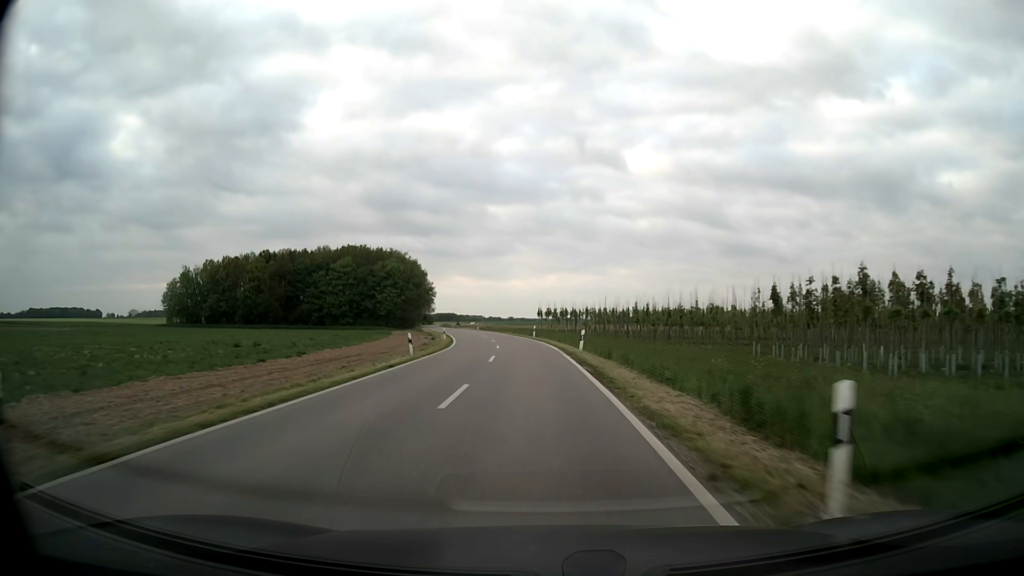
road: unclassified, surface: asphalt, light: Day
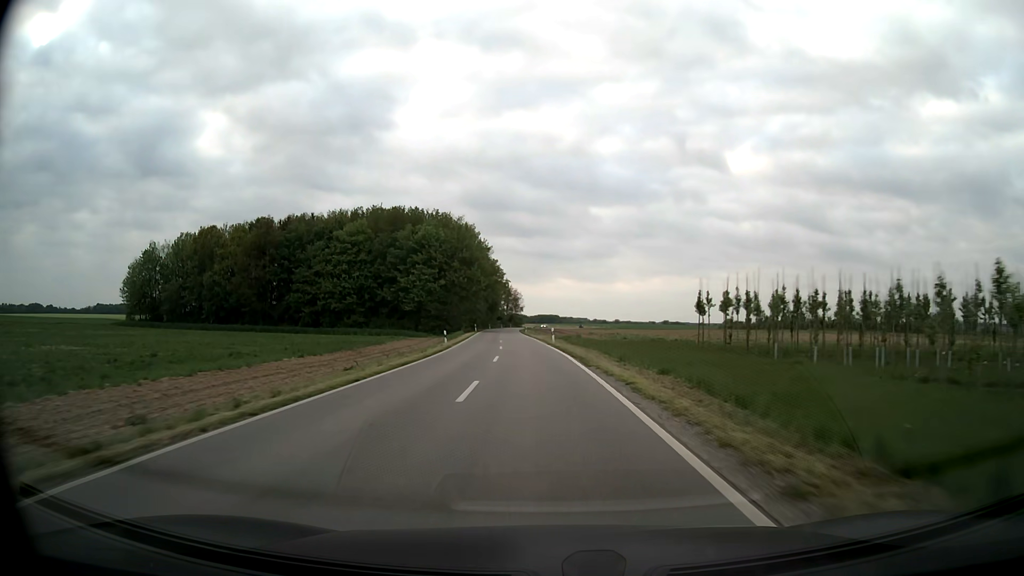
(-4.1, +60.0) m; -9°
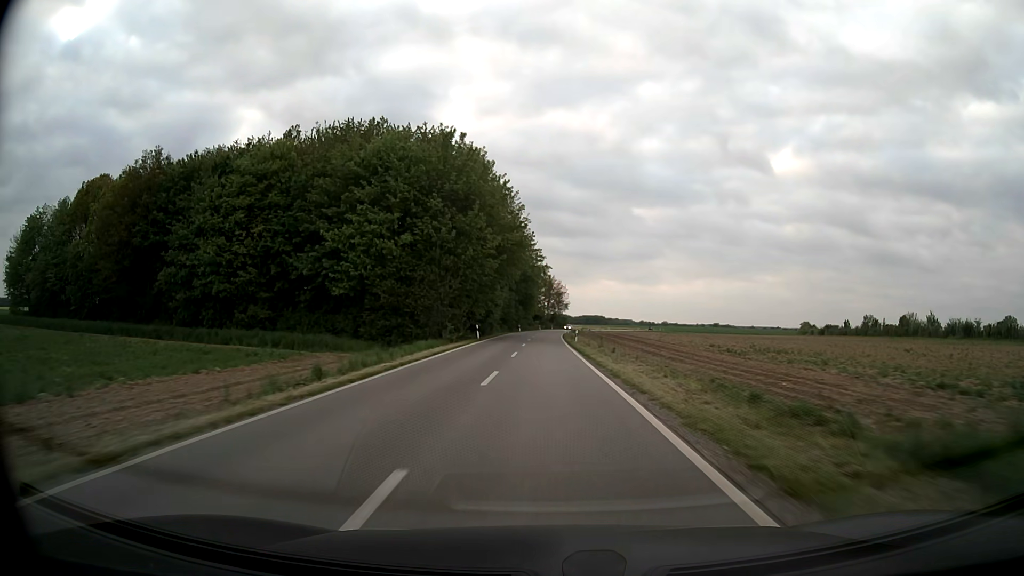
(-2.0, +45.9) m; -4°
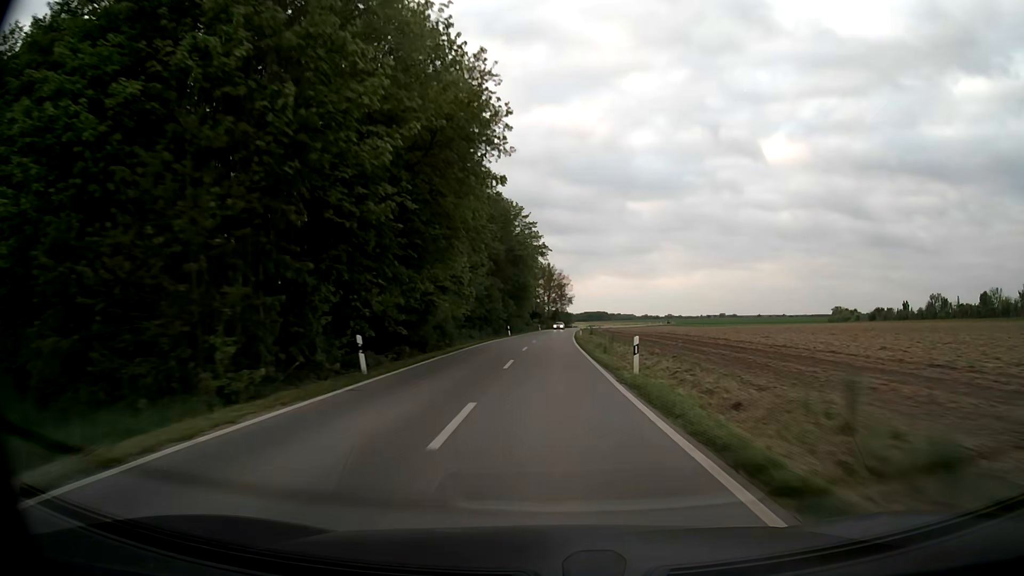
(-0.1, +31.1) m; 0°
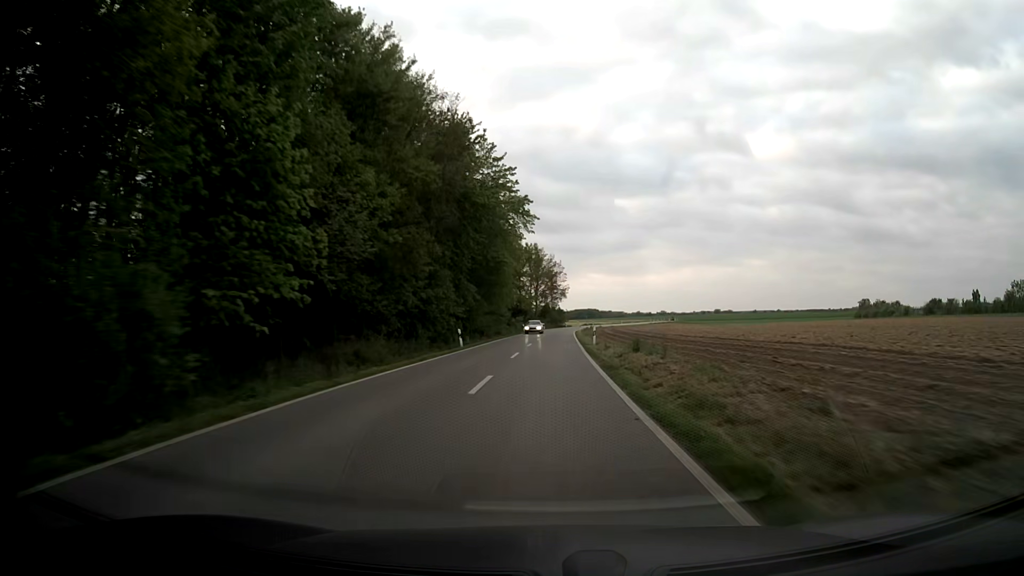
(+0.2, +31.2) m; +1°
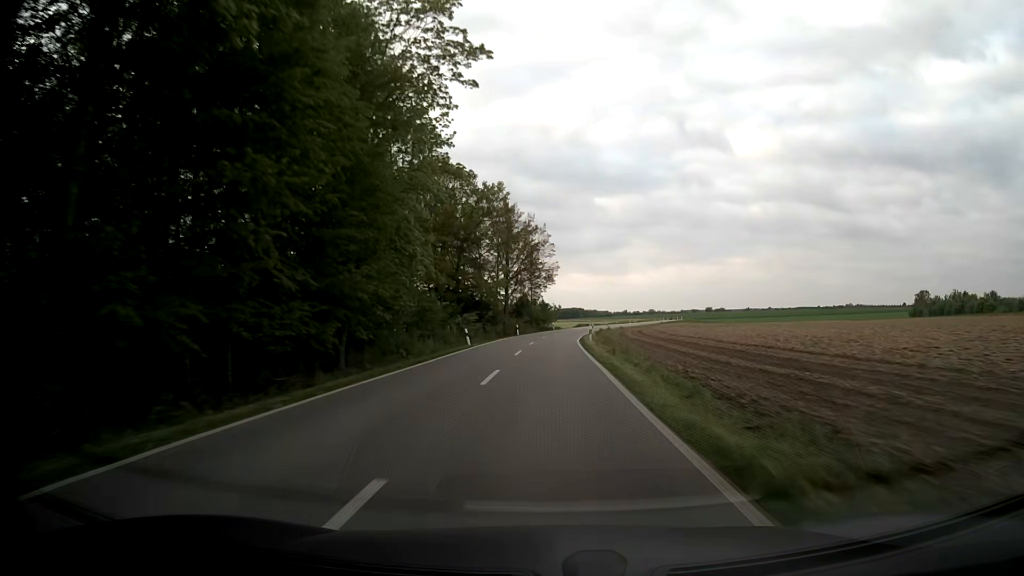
(+0.5, +46.8) m; +1°
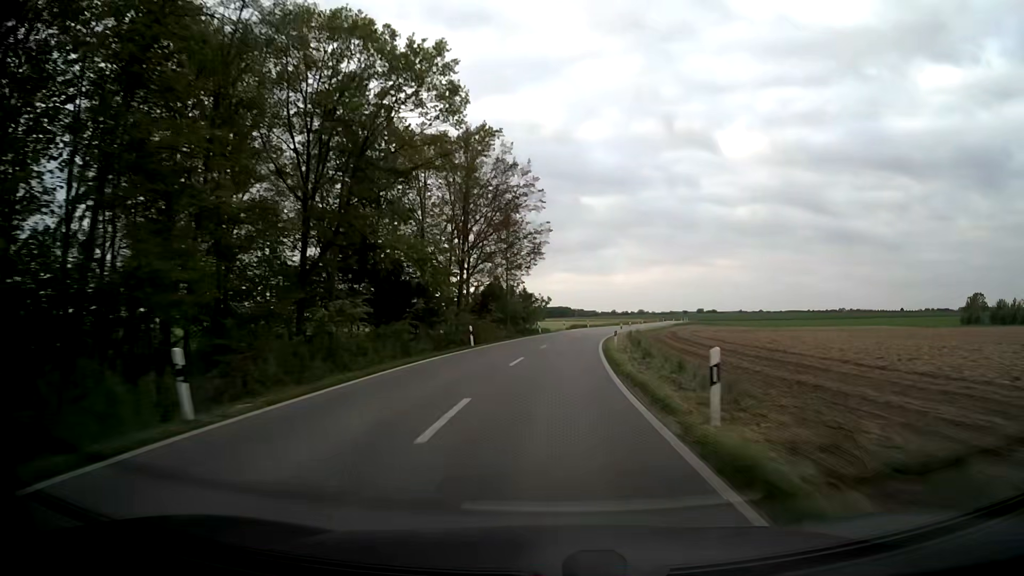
(+0.1, +30.8) m; +1°
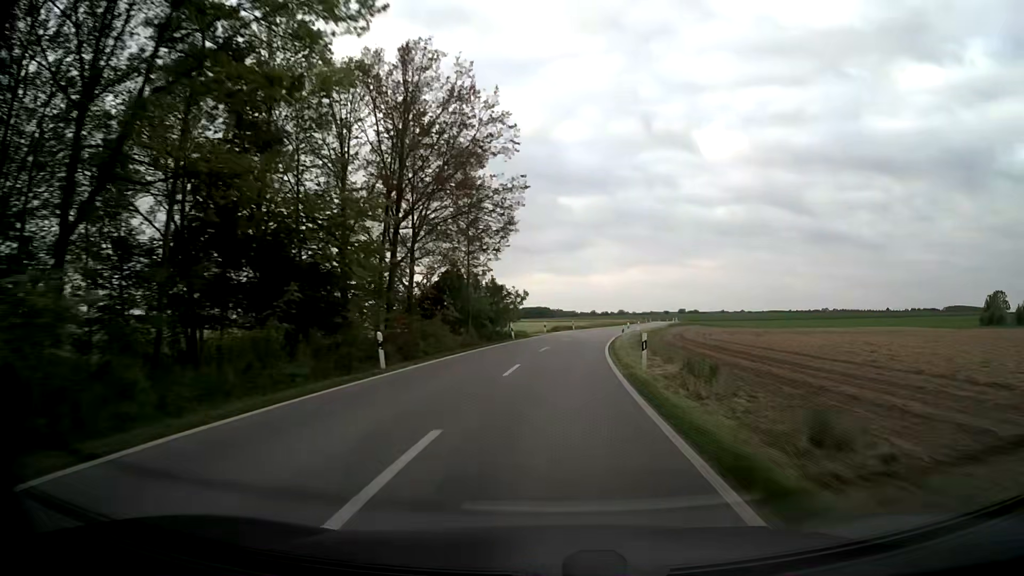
(+0.2, +15.3) m; +2°
(0, +10) (+1, +20) (+1, +30) (+2, +40) (+4, +50) (+5, +60) (+7, +69) (+9, +79) (+12, +89) (+14, +99) m
